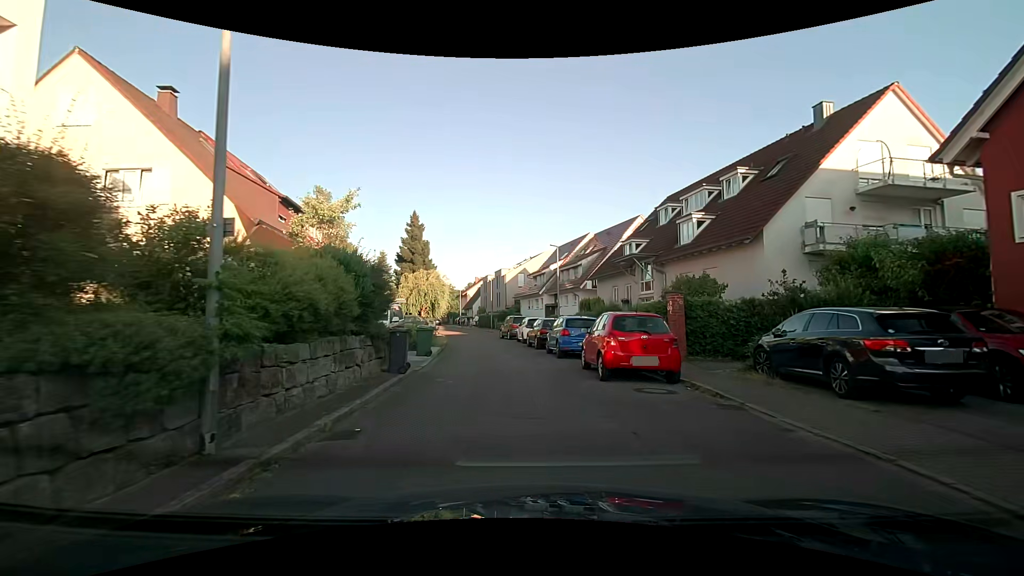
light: Day
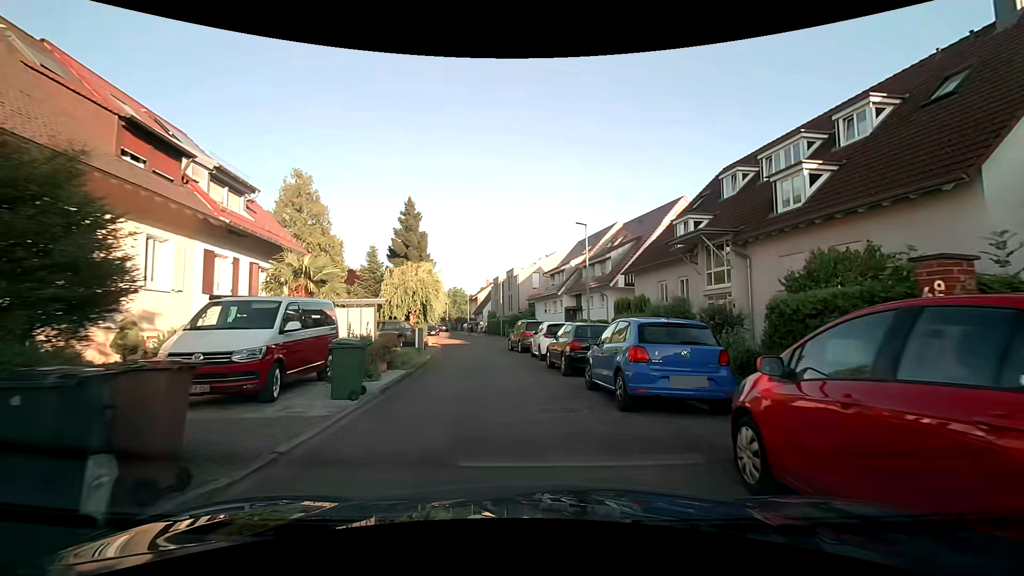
(-0.3, +9.2) m; -3°
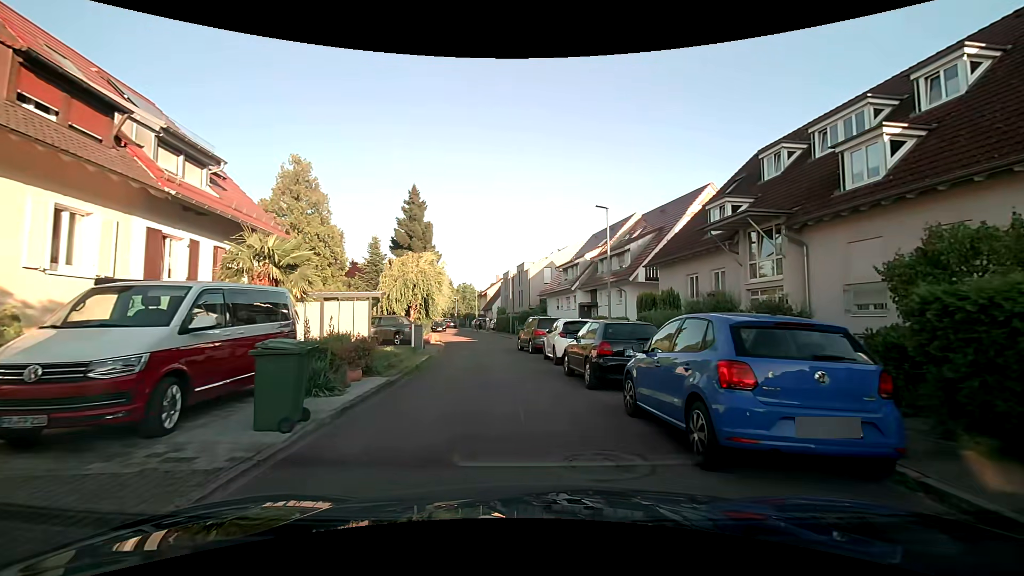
(0.0, +3.0) m; 0°
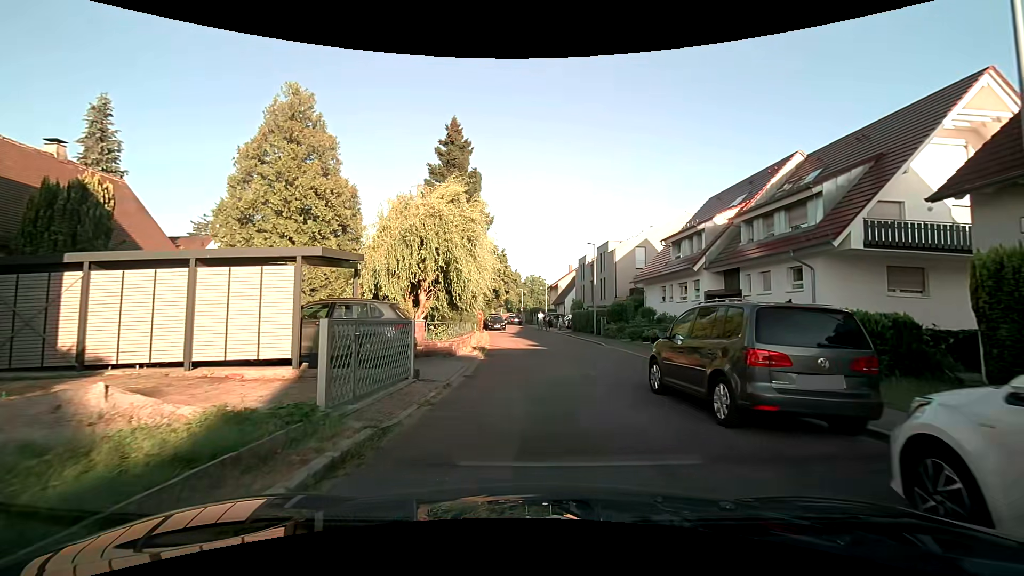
(-1.3, +14.9) m; -8°
